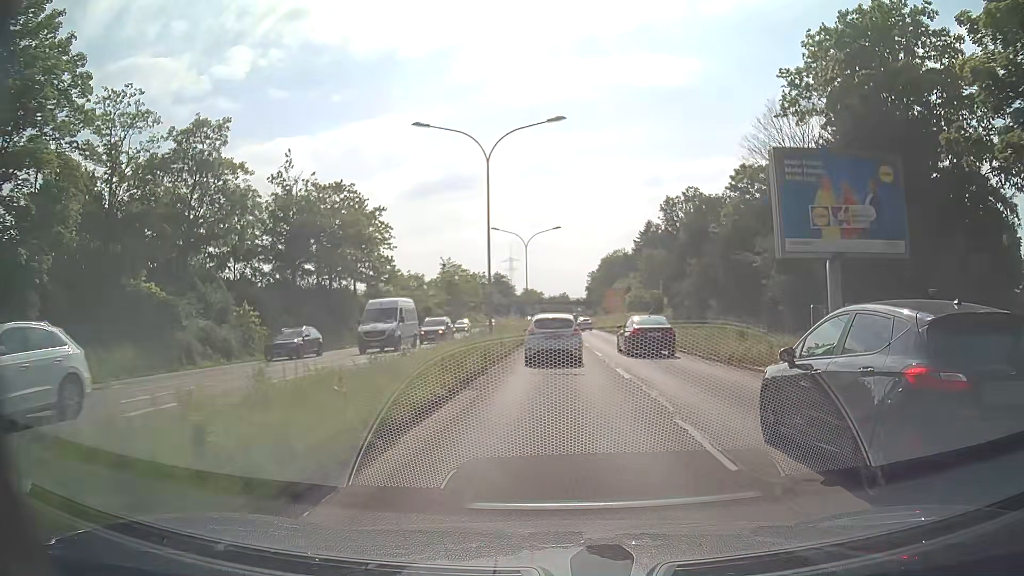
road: primary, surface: asphalt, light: Day
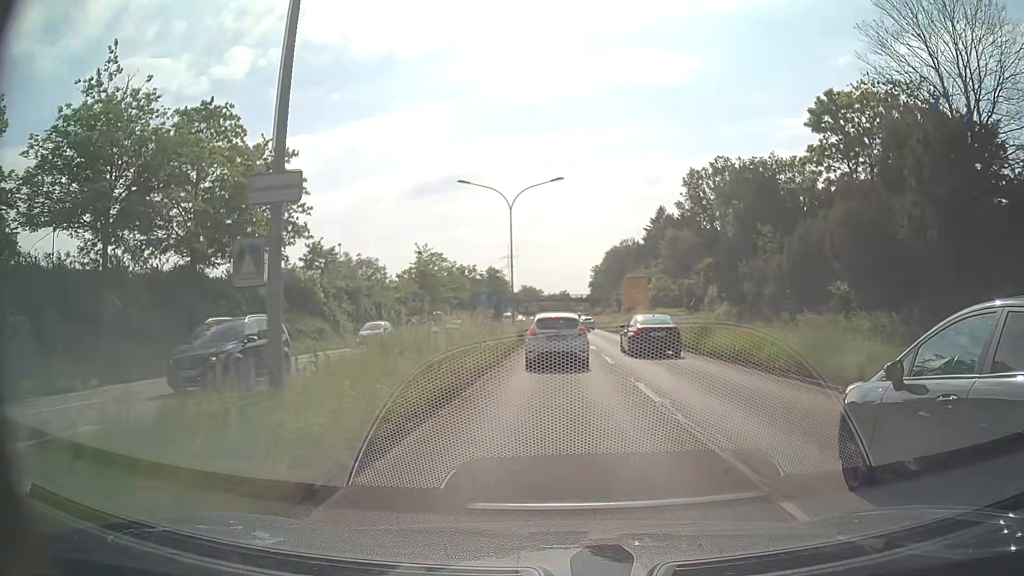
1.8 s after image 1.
(0.0, +22.2) m; 0°
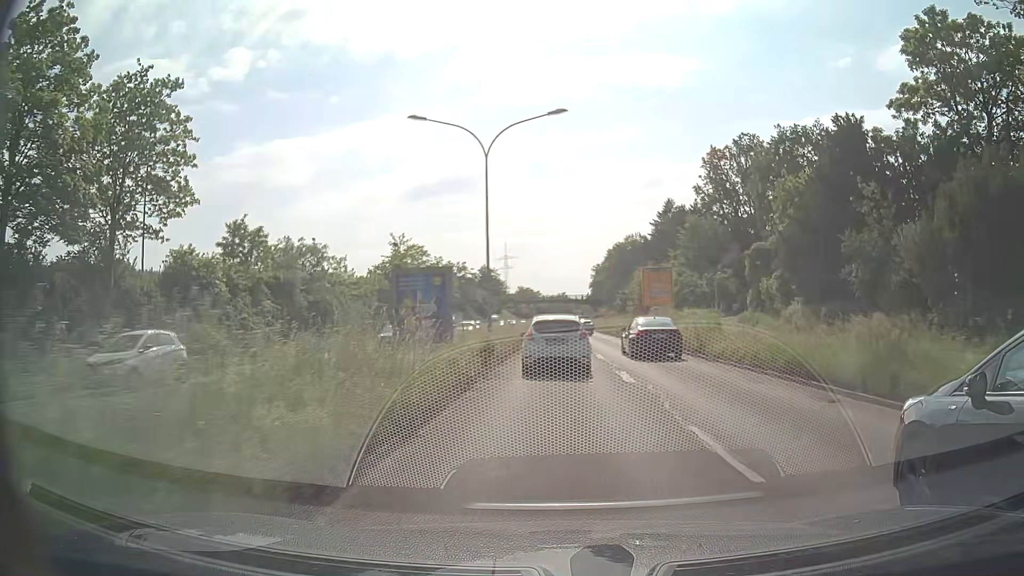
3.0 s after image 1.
(0.0, +14.4) m; 0°
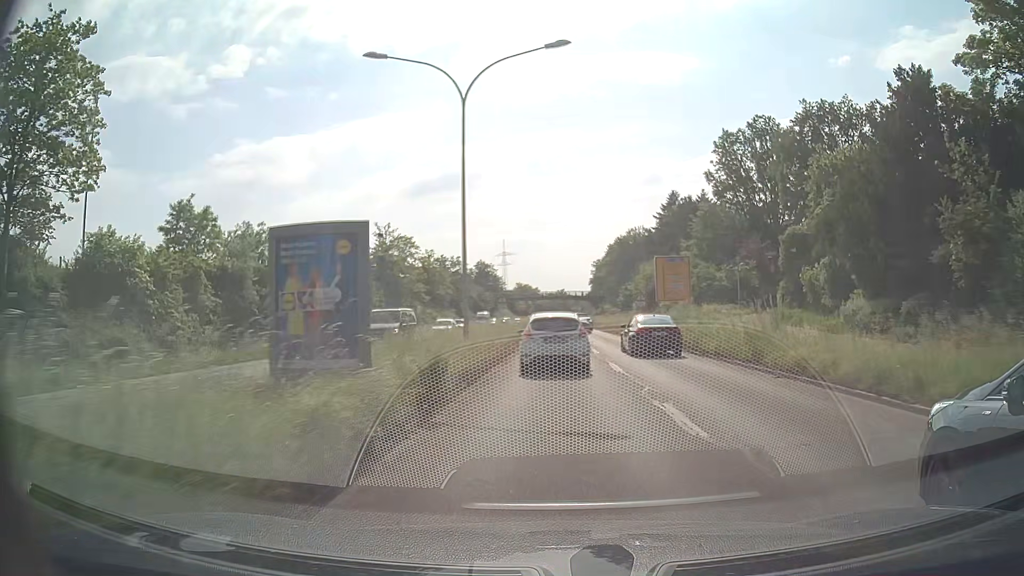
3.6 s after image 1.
(0.0, +7.0) m; 0°
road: trunk
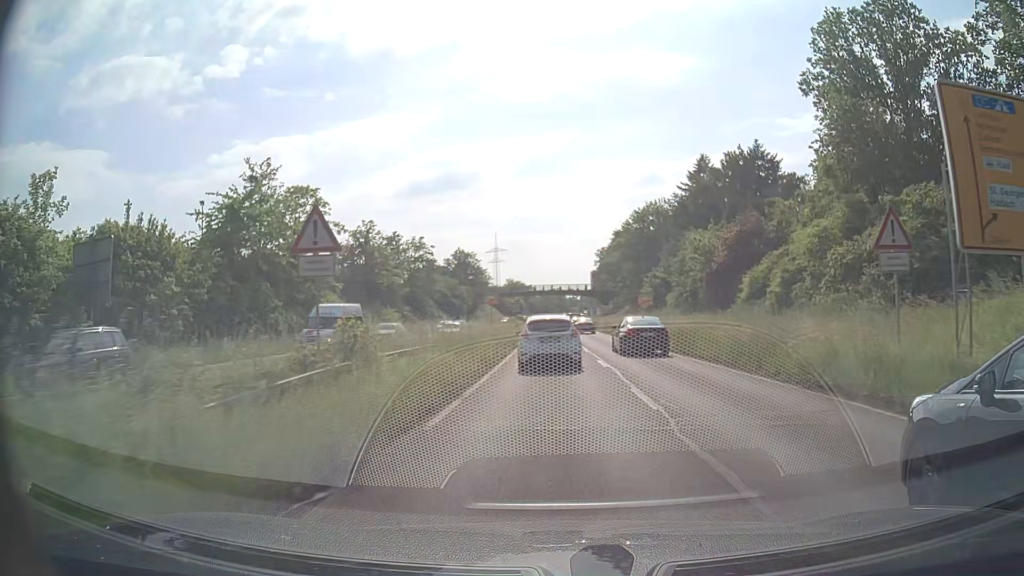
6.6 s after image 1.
(+0.2, +33.9) m; 0°
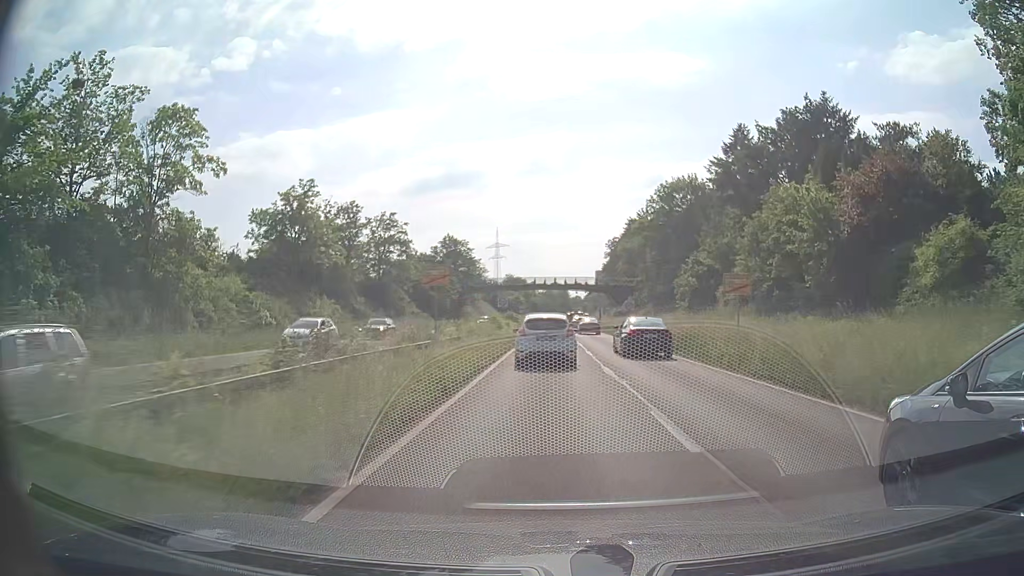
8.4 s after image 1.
(0.0, +21.0) m; 0°
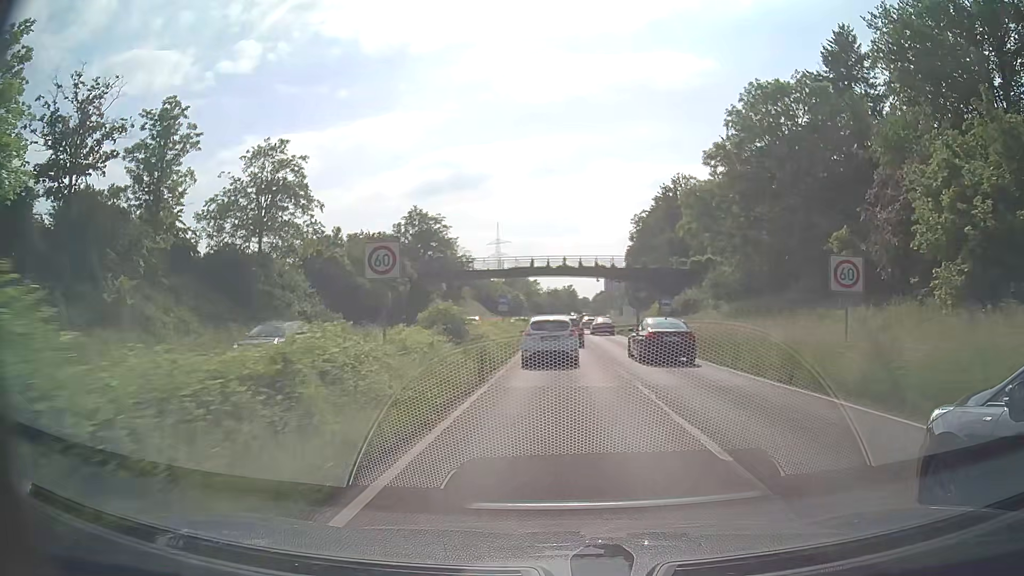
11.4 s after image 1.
(-0.3, +36.3) m; -1°
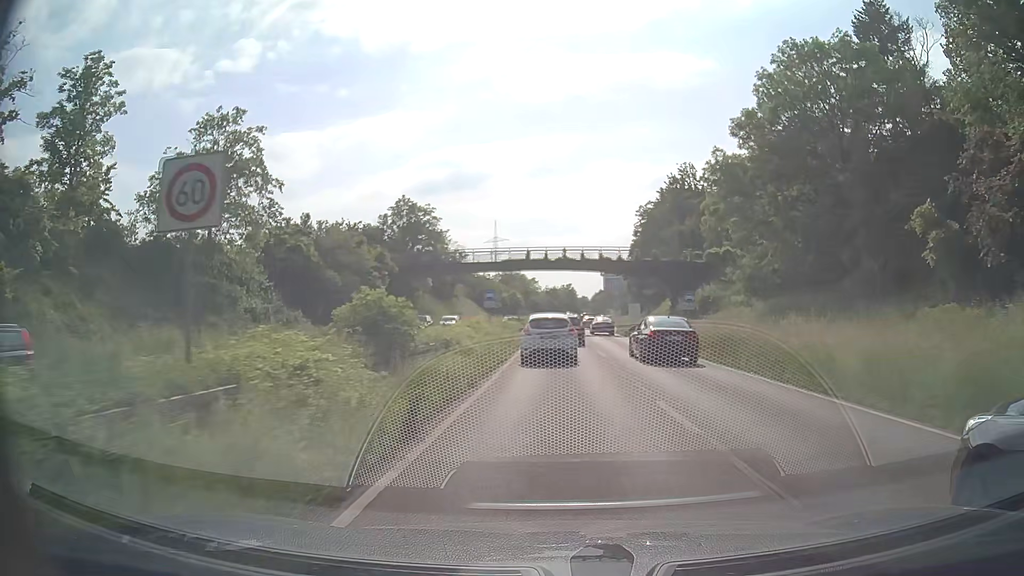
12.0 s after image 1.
(0.0, +7.5) m; 0°
(0, +10) (0, +20) (0, +30) (0, +40) (0, +50) (+1, +60) (+1, +70) (+1, +80) (+2, +90) (+2, +100) m
